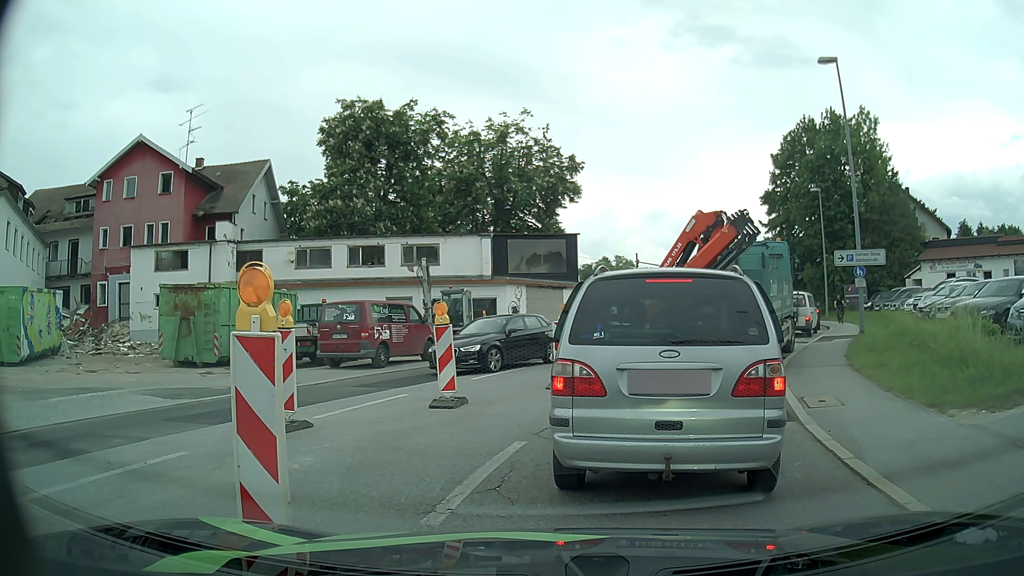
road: tertiary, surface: asphalt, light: Day
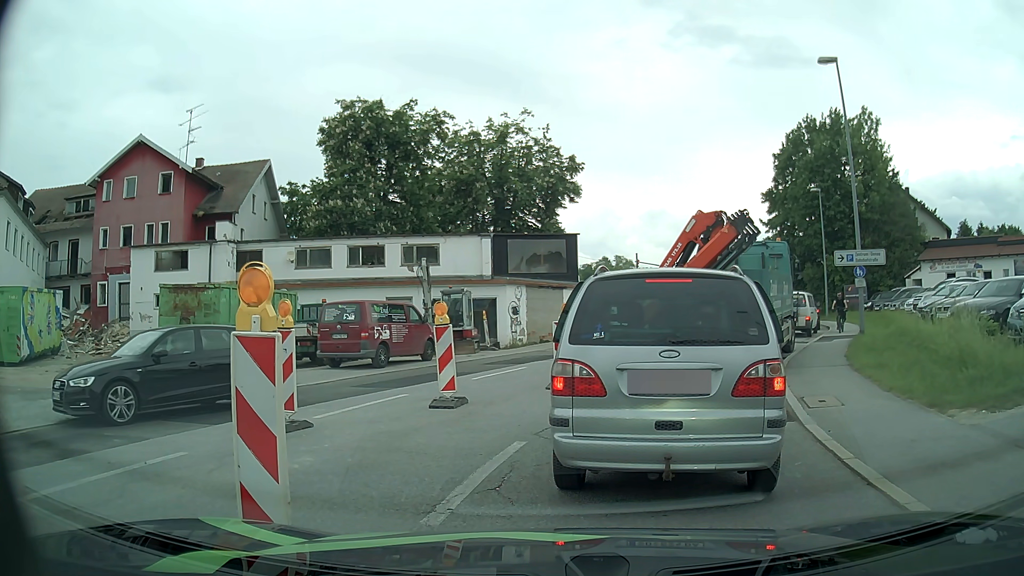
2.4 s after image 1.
(0.0, 0.0) m; 0°
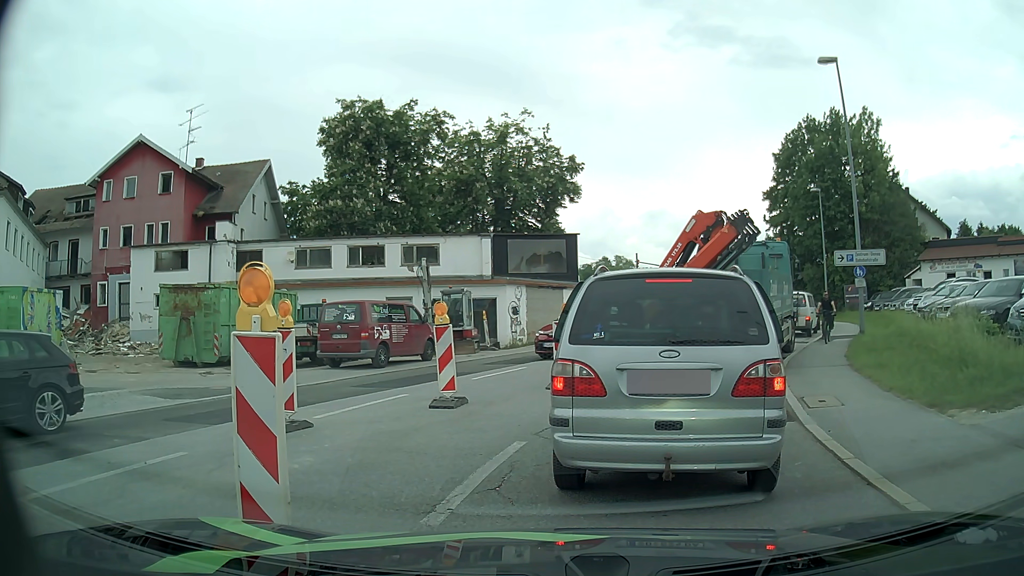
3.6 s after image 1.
(0.0, 0.0) m; 0°
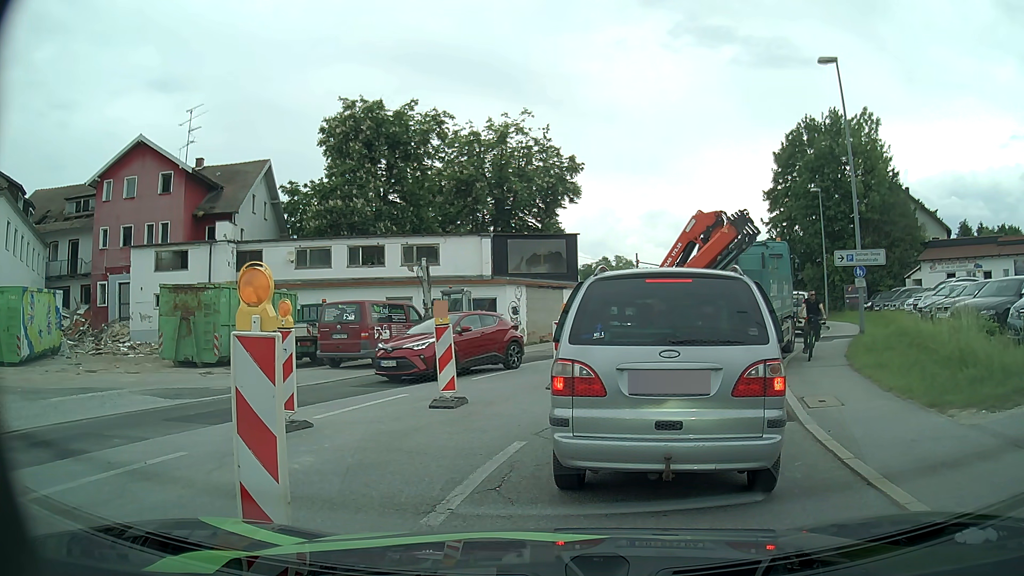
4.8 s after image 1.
(0.0, 0.0) m; 0°
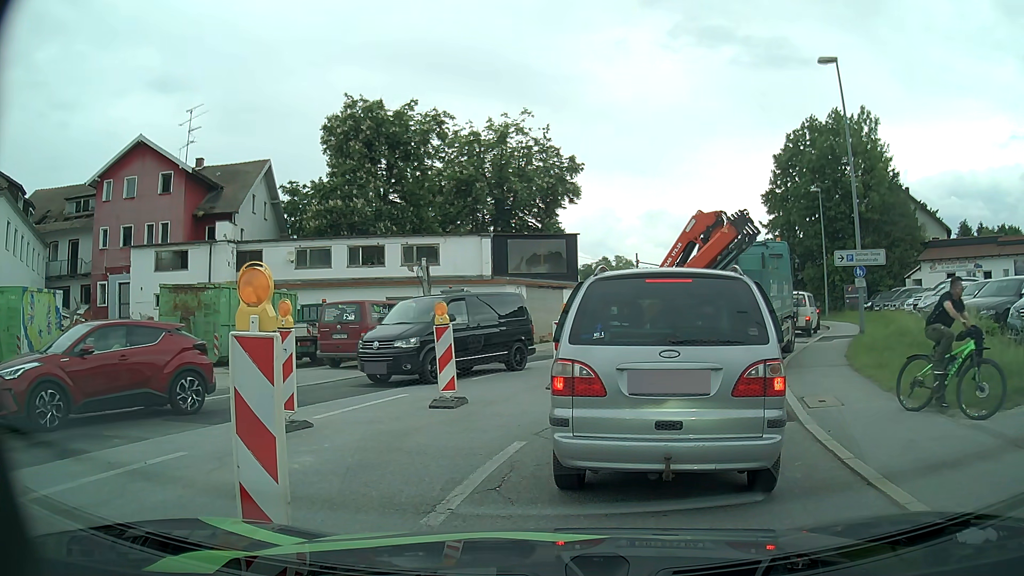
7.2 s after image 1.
(0.0, 0.0) m; 0°
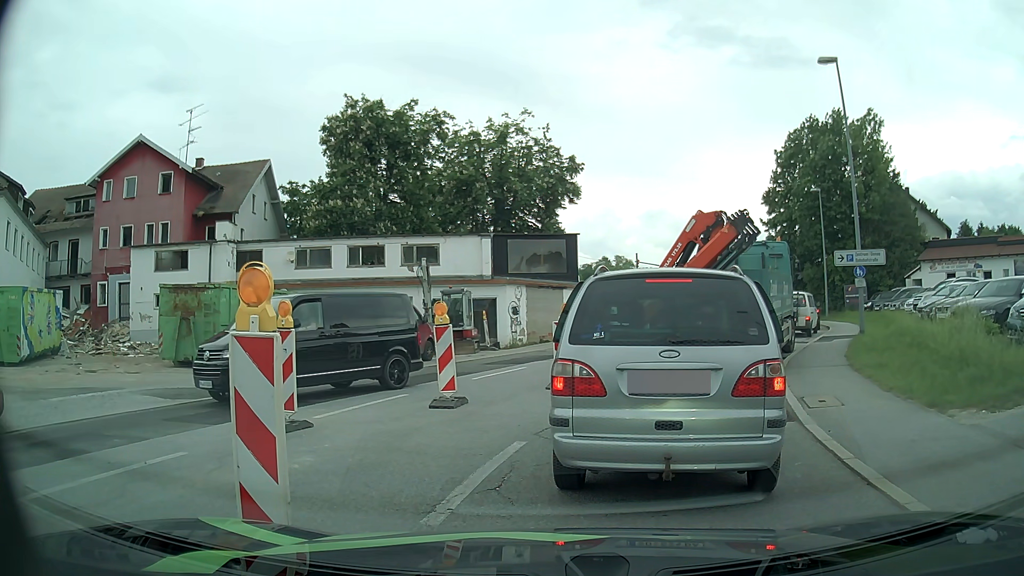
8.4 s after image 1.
(0.0, 0.0) m; 0°
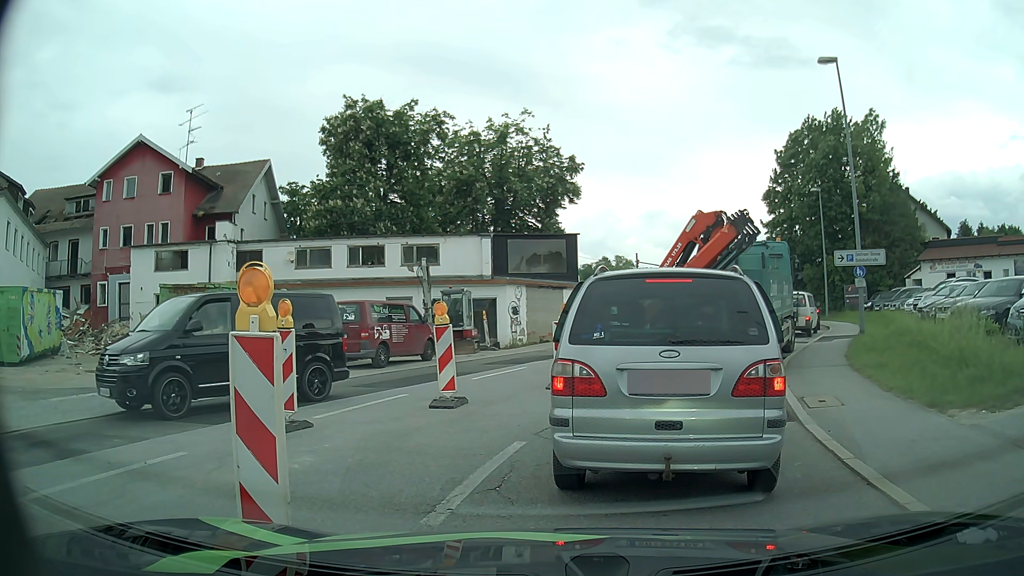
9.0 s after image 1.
(0.0, 0.0) m; 0°
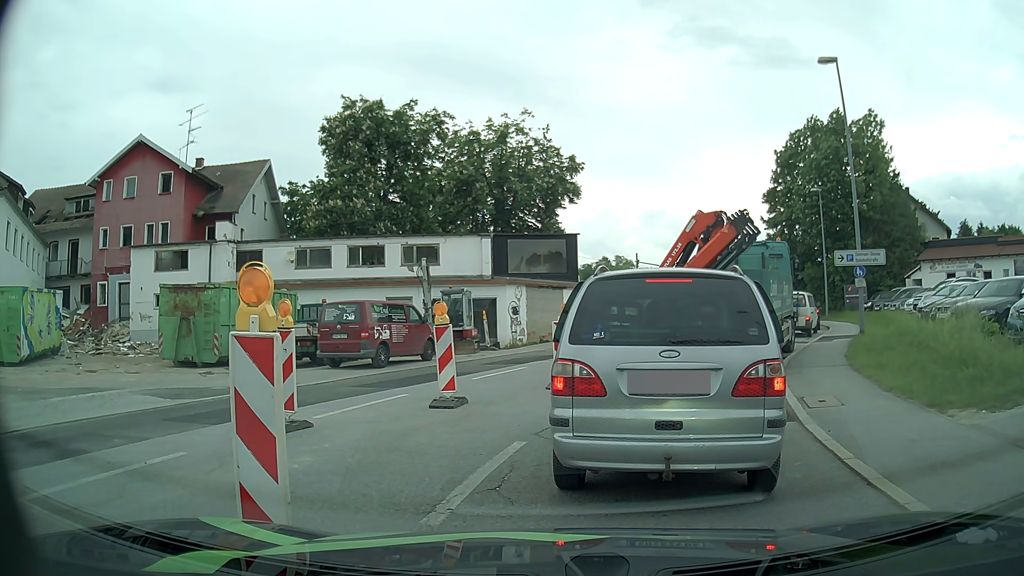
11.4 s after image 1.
(0.0, 0.0) m; 0°
